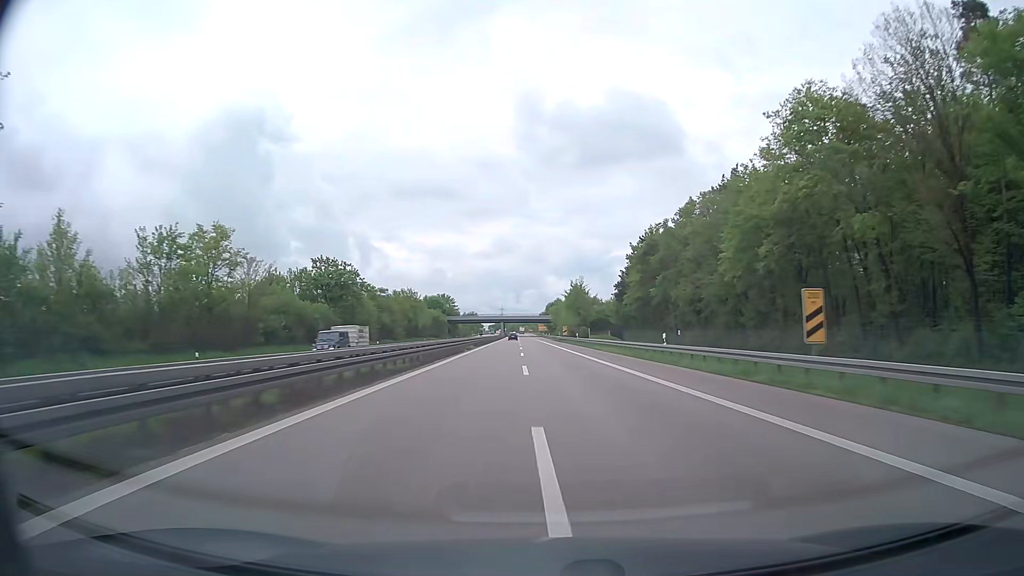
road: trunk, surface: asphalt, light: Day
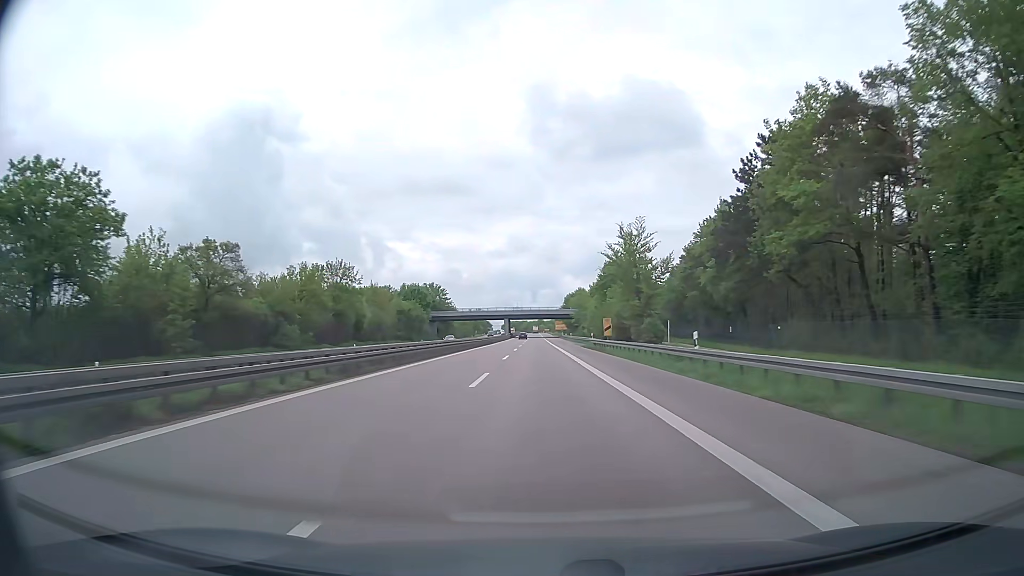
(-0.3, +58.9) m; -1°
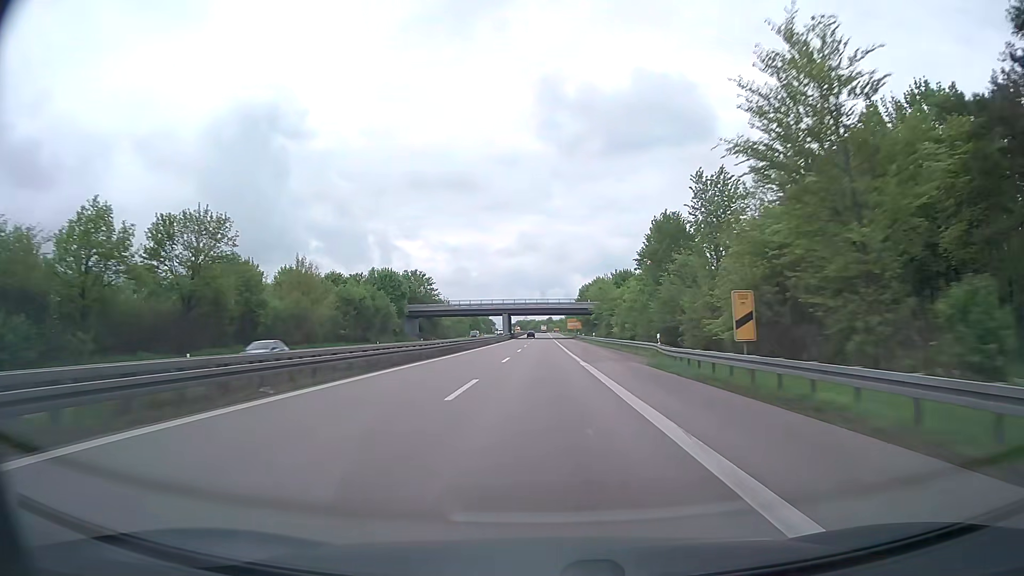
(-0.2, +39.3) m; -1°
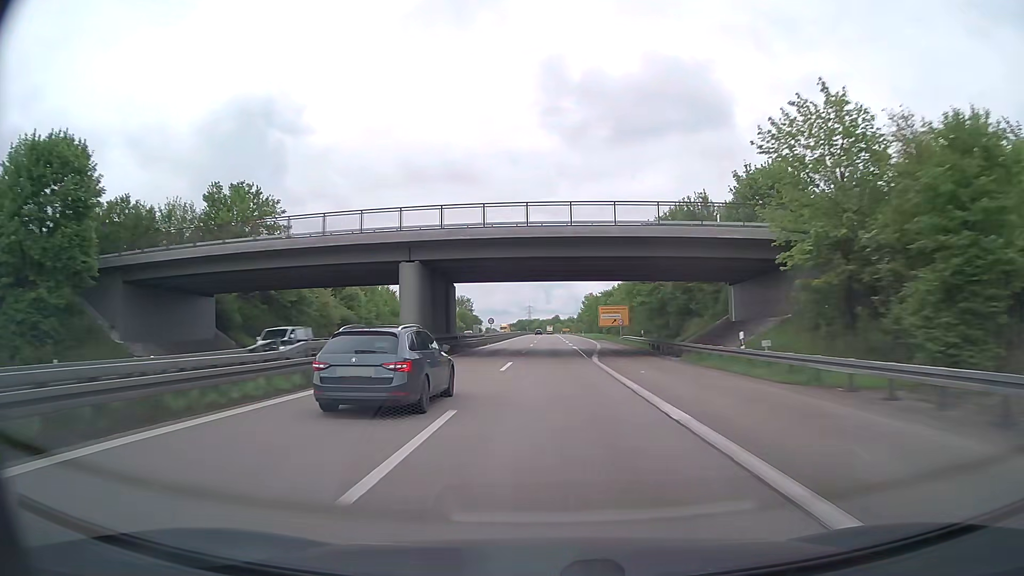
(-0.5, +98.3) m; -1°
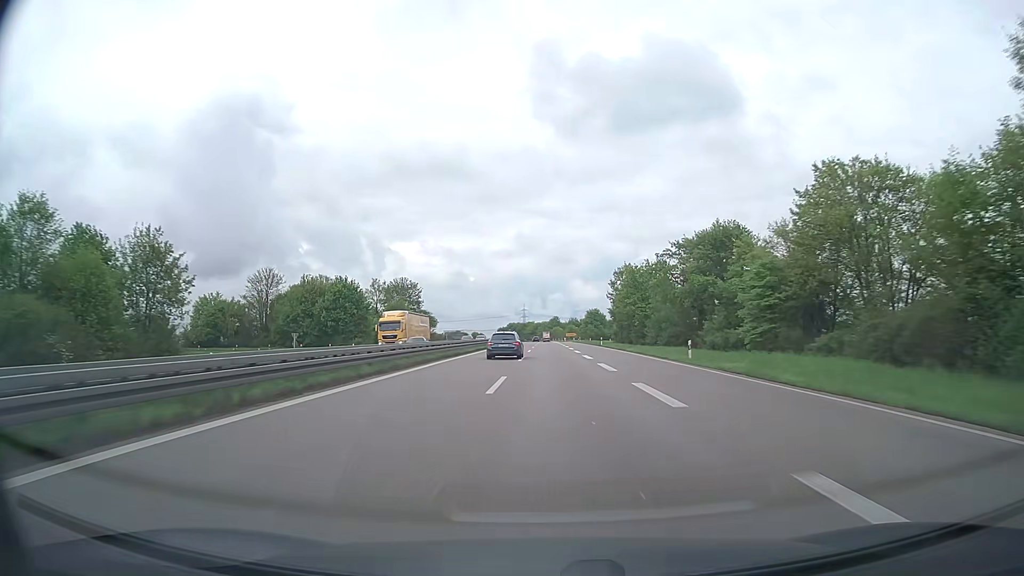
(+0.2, +98.1) m; 0°
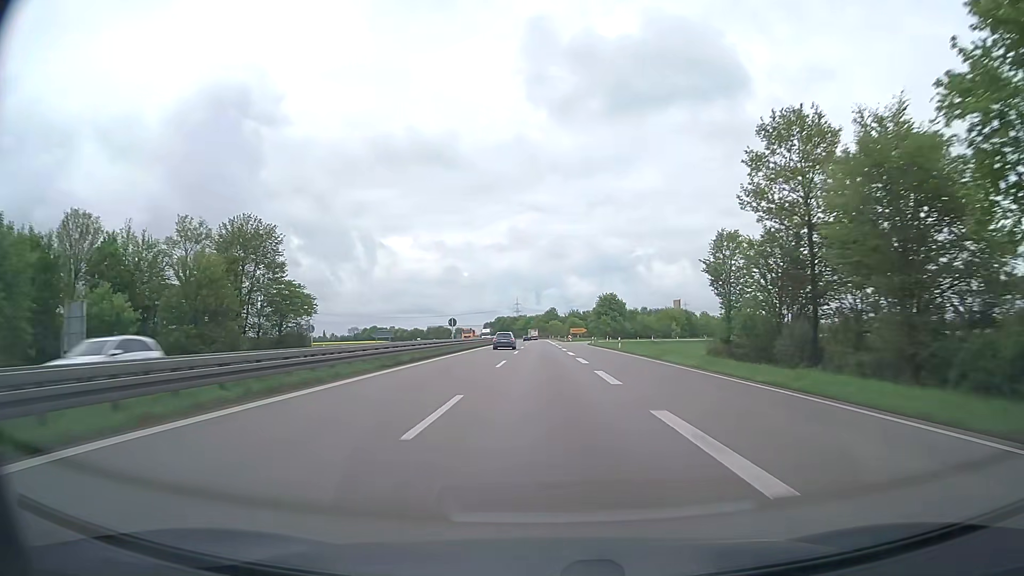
(+0.5, +78.6) m; 0°
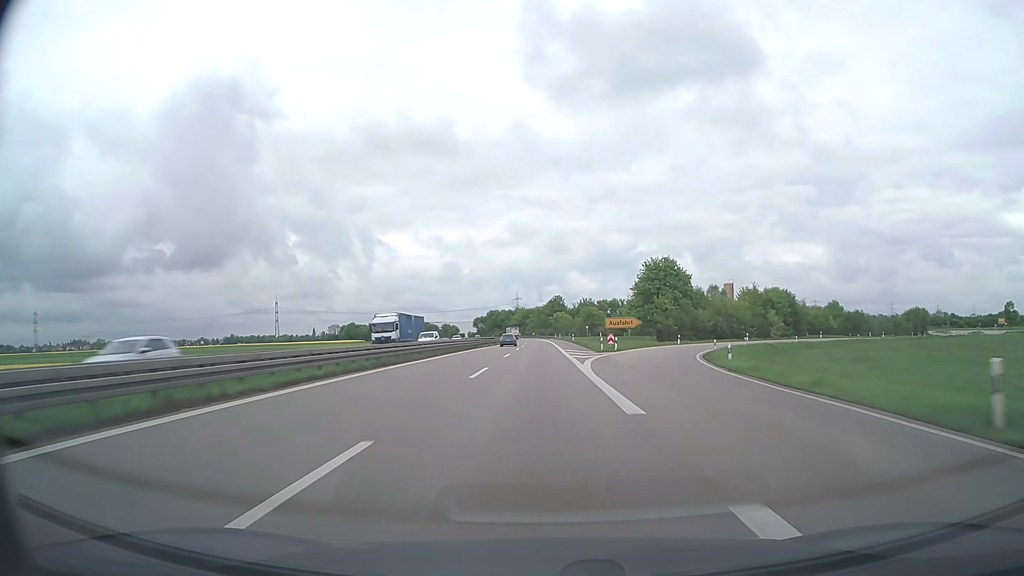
(+0.1, +78.2) m; 0°
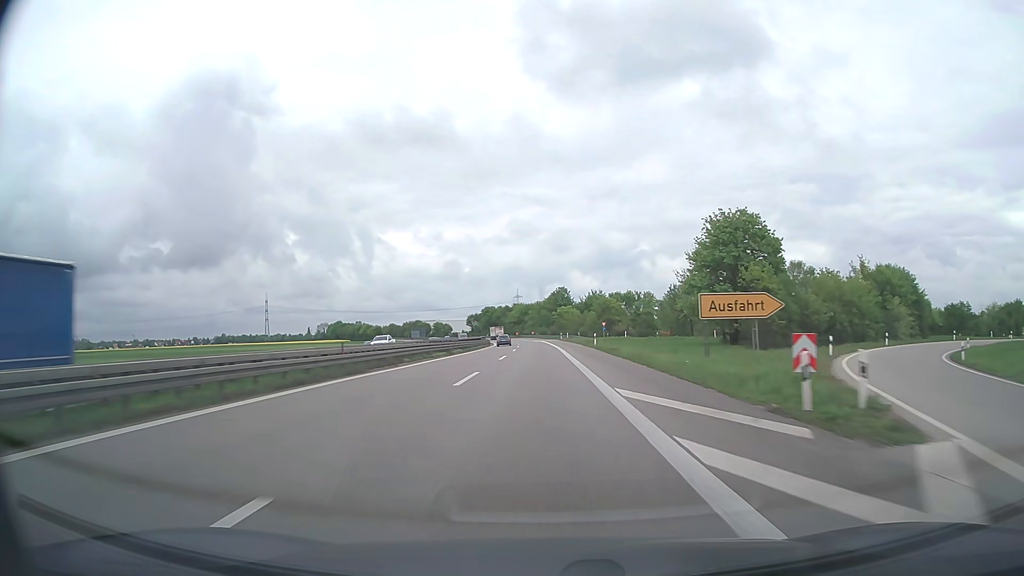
(0.0, +38.9) m; 0°
(0, +10) (0, +20) (0, +30) (0, +40) (0, +50) (0, +60) (-1, +70) (-1, +80) (-2, +90) (-2, +100) m
